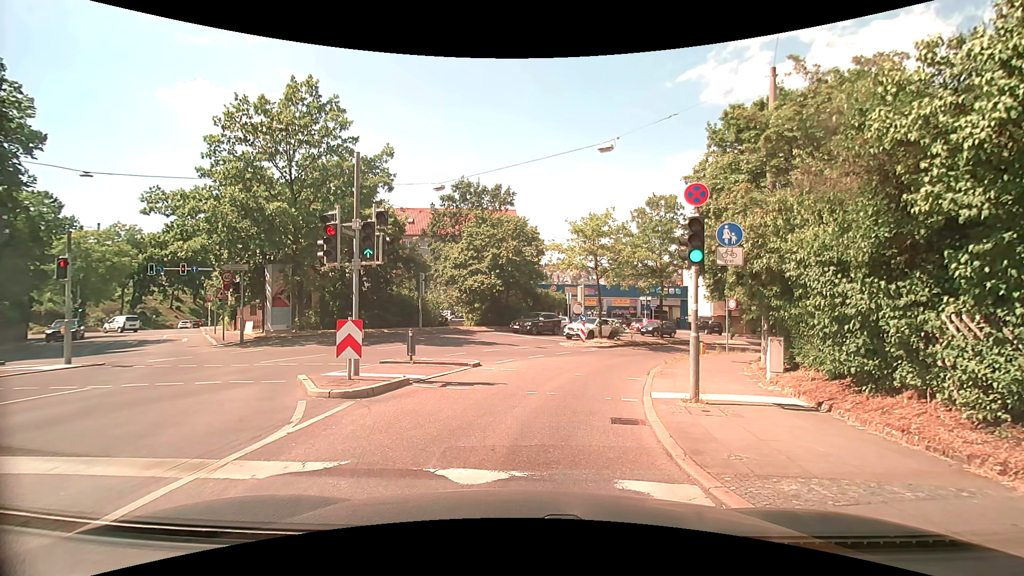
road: secondary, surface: asphalt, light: Day
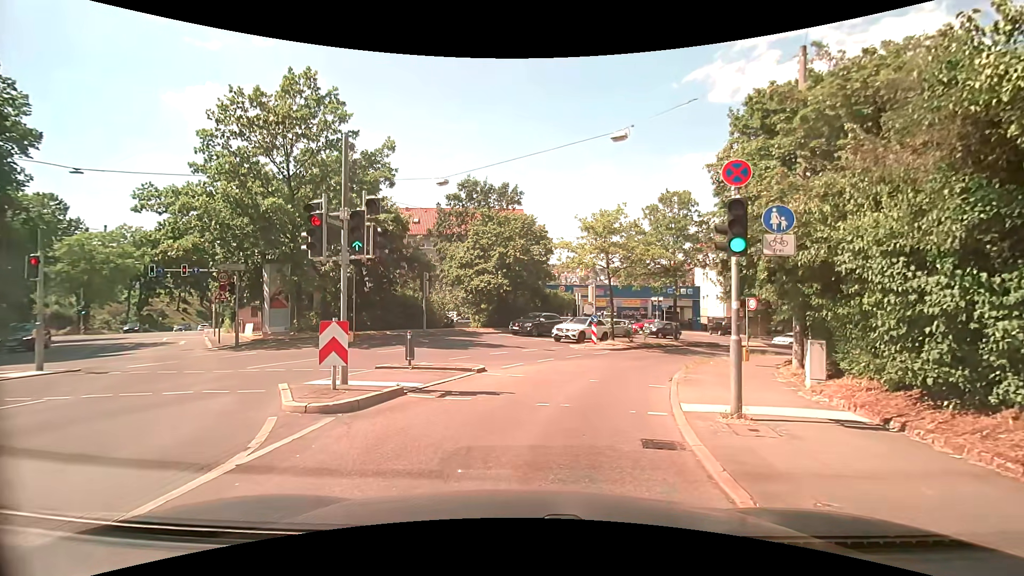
(0.0, +1.3) m; -3°
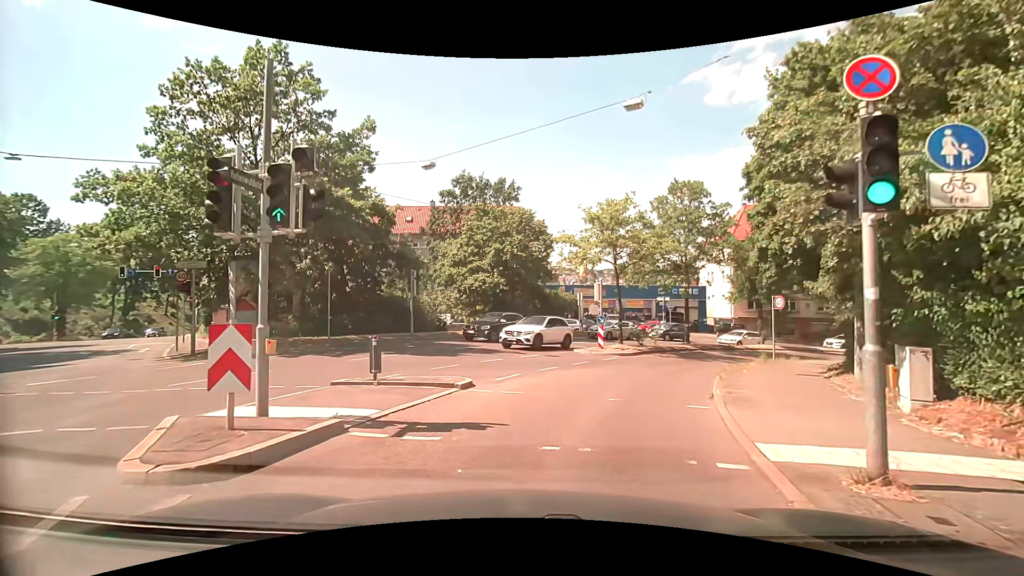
(+0.1, +3.1) m; 0°
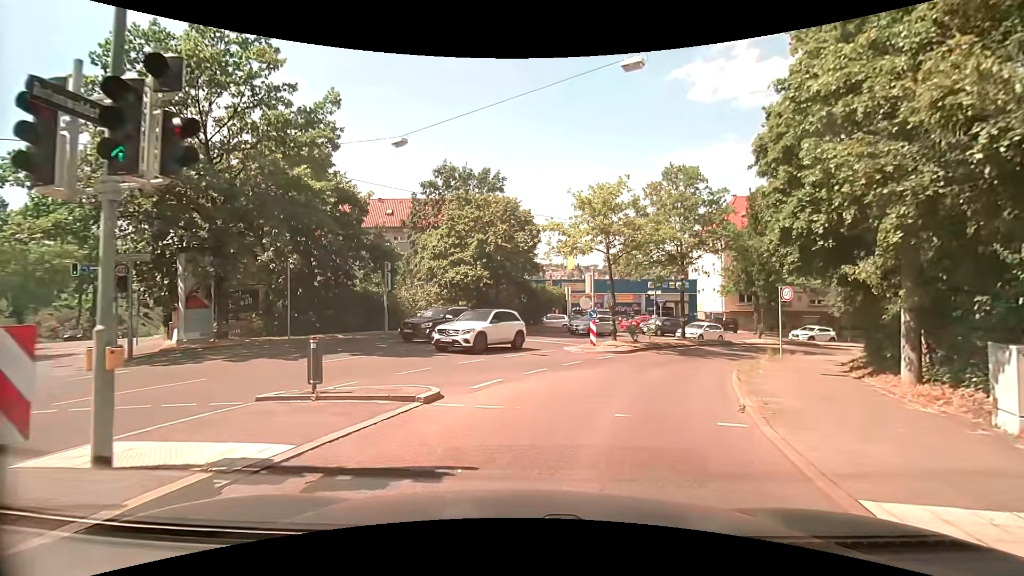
(+0.1, +2.3) m; +2°
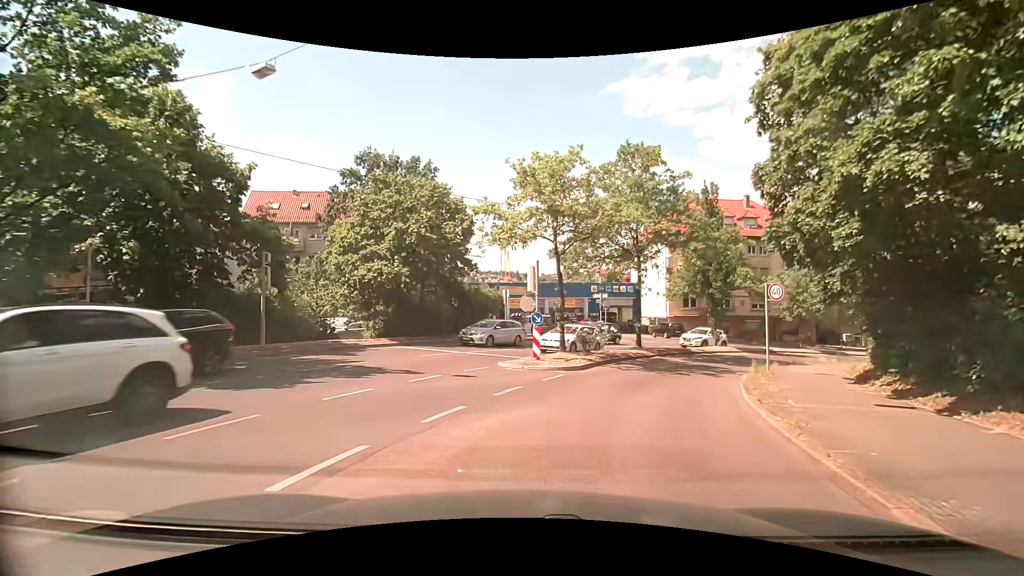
(+0.4, +5.5) m; +9°
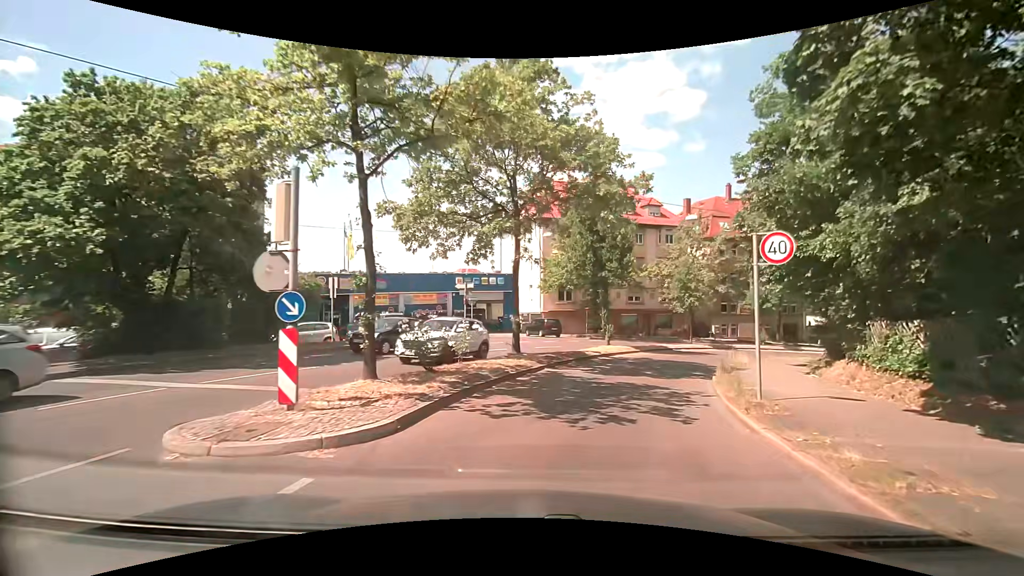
(+1.1, +9.6) m; +14°
